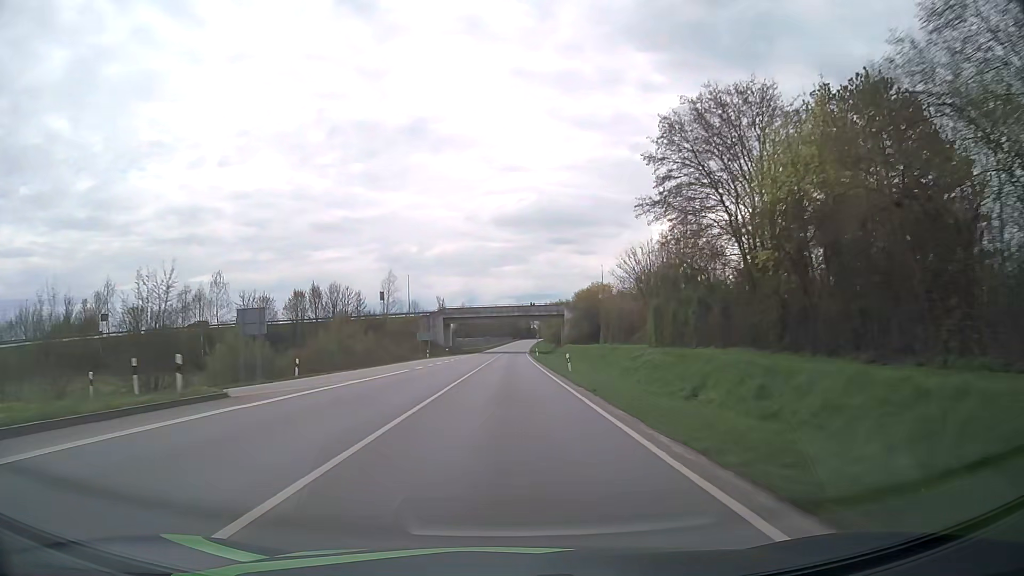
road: primary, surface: asphalt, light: Day
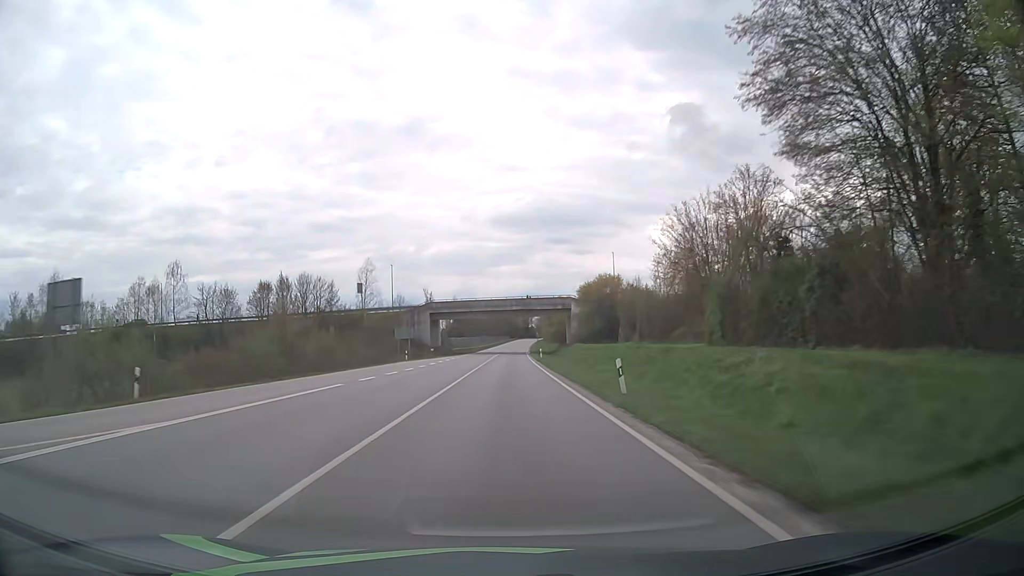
(0.0, +15.9) m; 0°
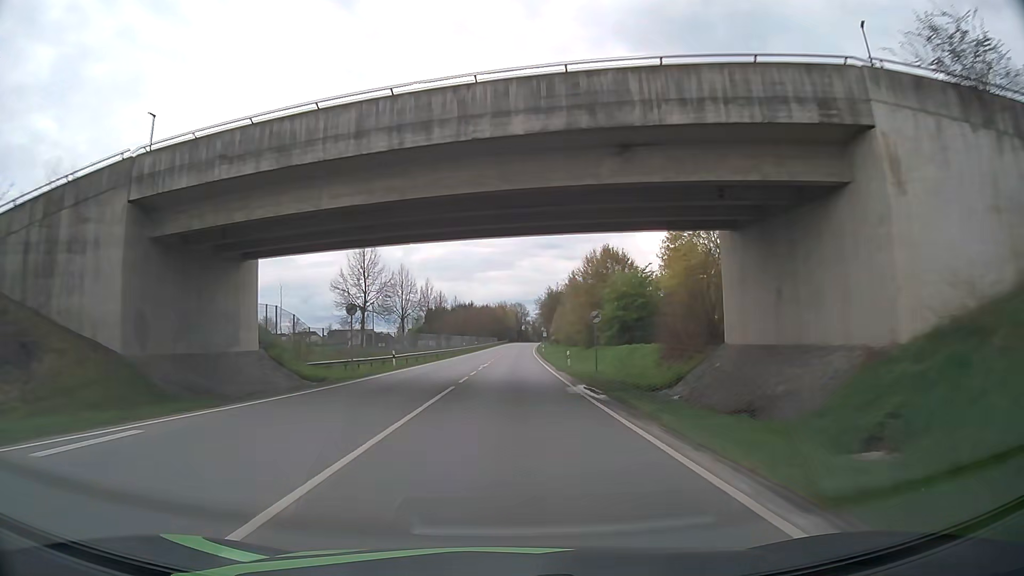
(+0.6, +80.0) m; +1°
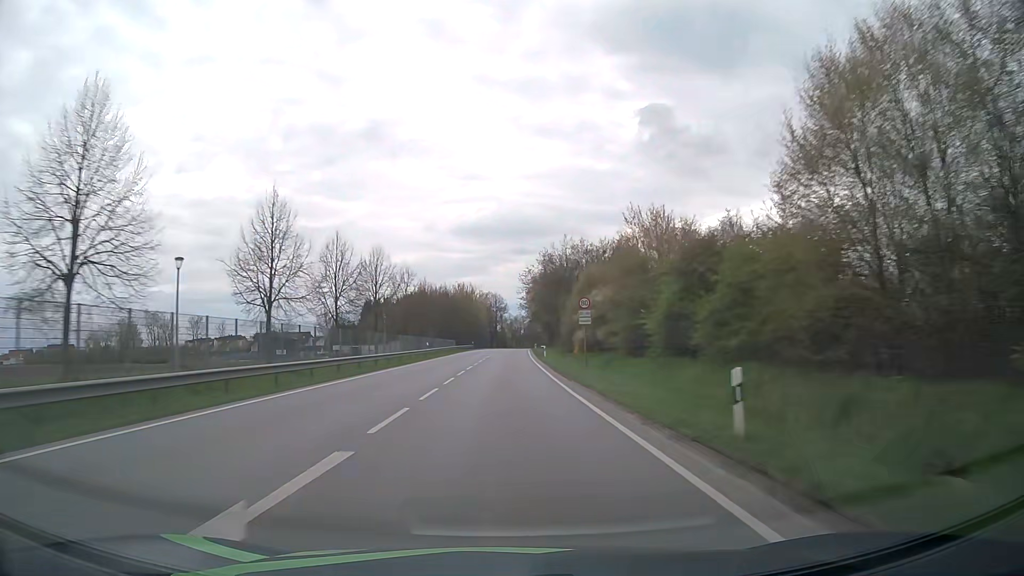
(+1.4, +79.9) m; +2°
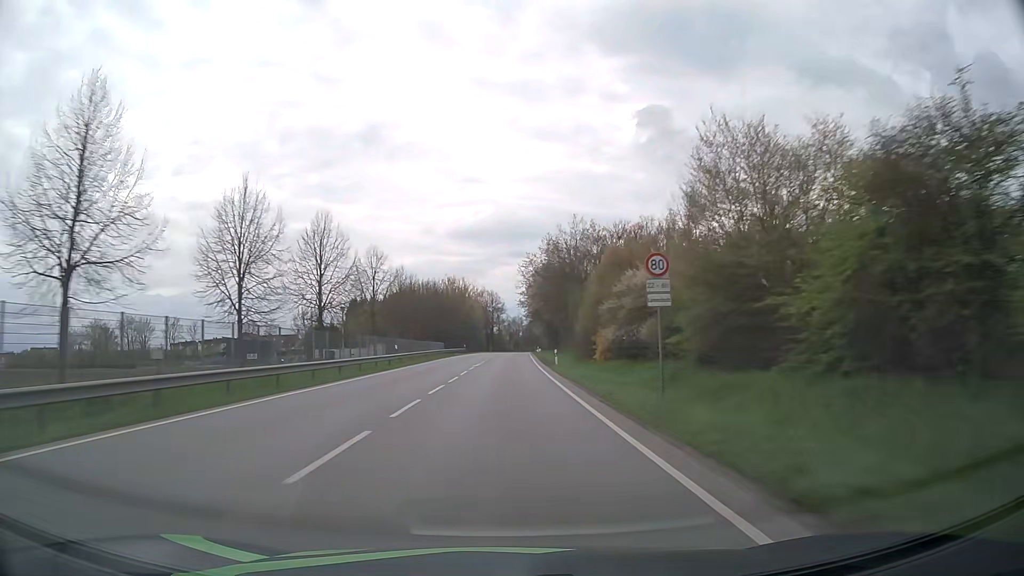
(+0.1, +15.9) m; 0°
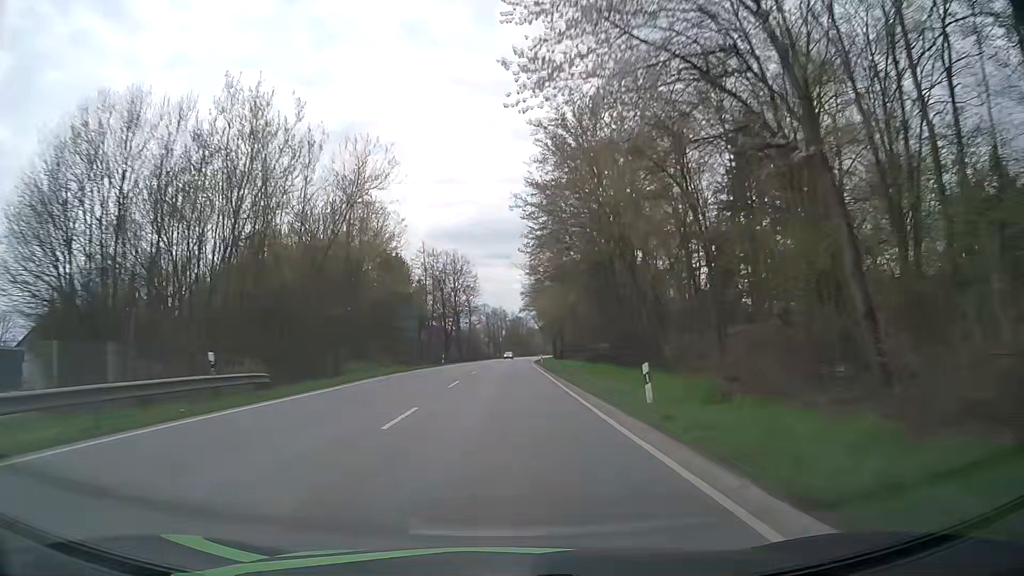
(+0.7, +78.7) m; +1°
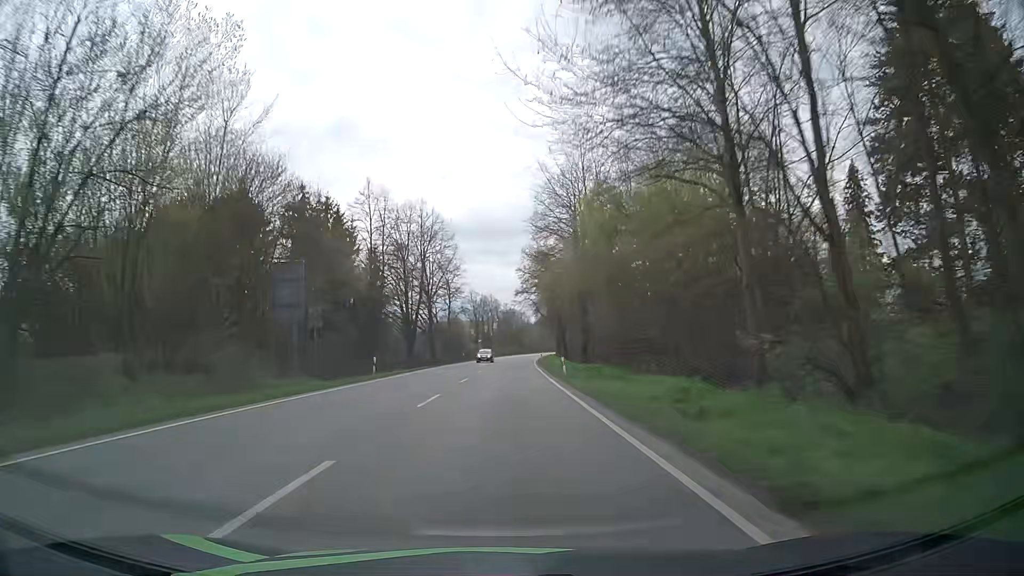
(+0.1, +31.1) m; 0°
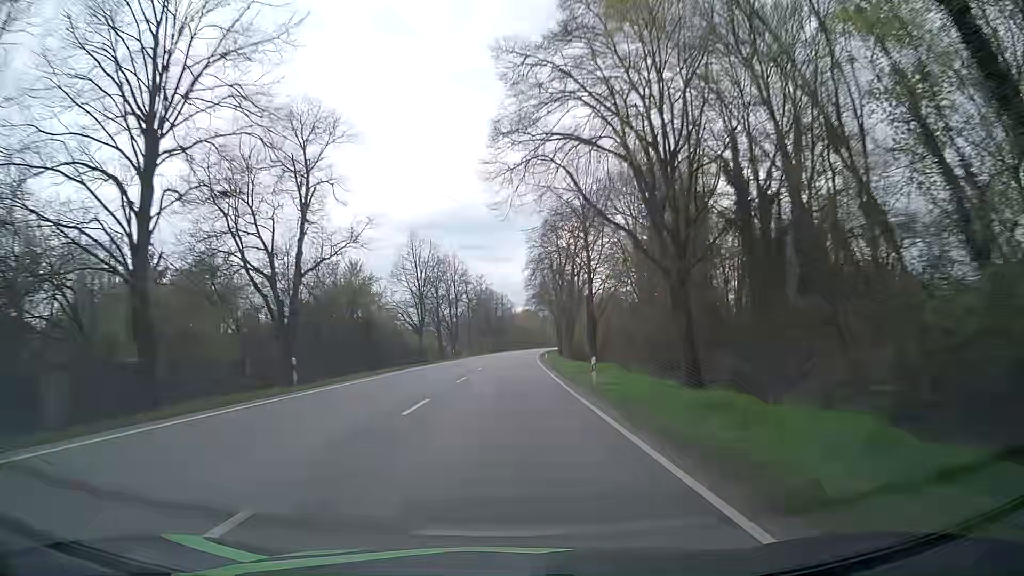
(+1.0, +62.1) m; +2°
(0, +10) (0, +20) (0, +30) (0, +40) (+1, +50) (+1, +60) (+1, +70) (+2, +80) (+2, +90) (+3, +100) m
